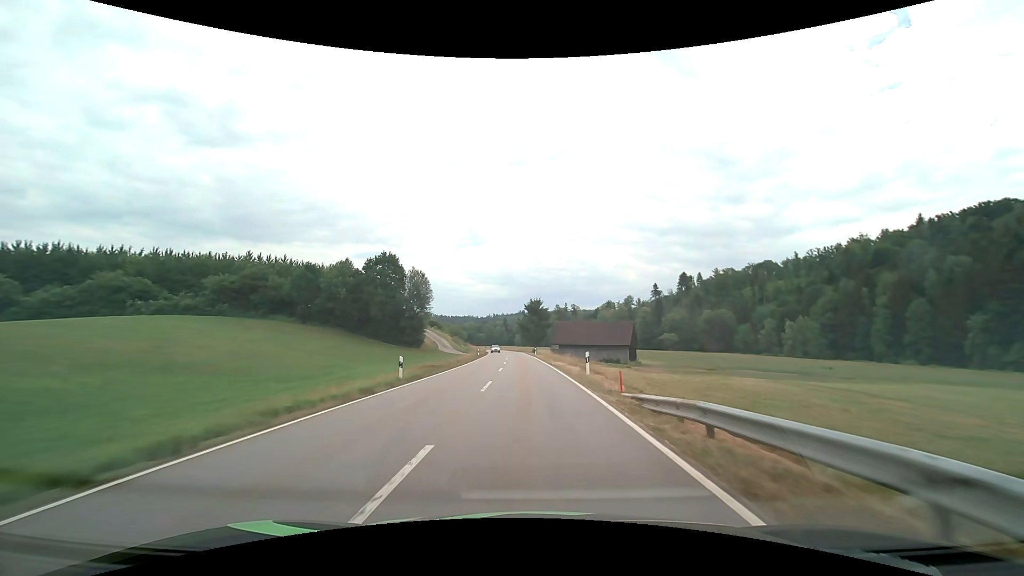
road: tertiary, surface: asphalt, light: Day
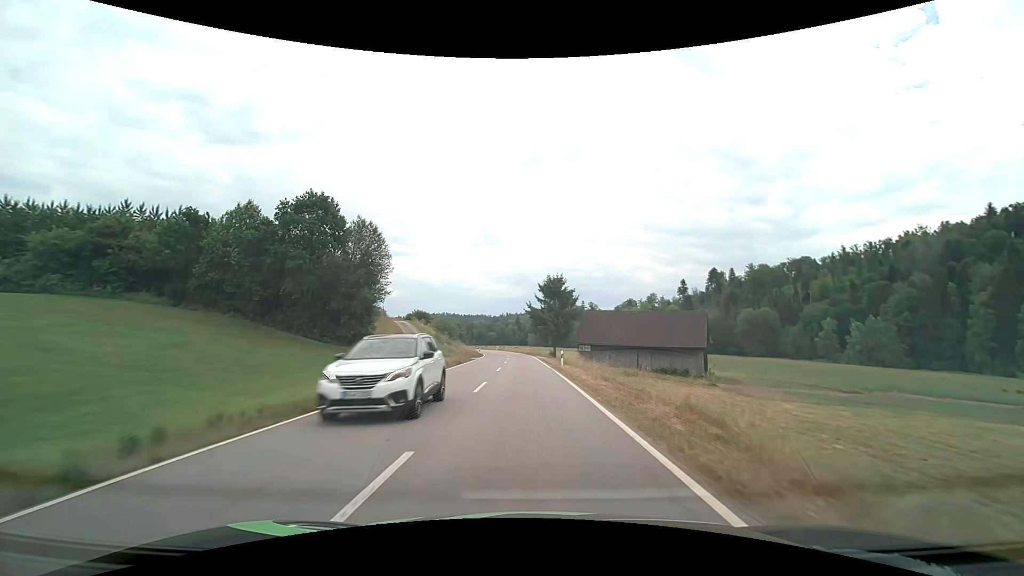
(-0.5, +36.8) m; -2°
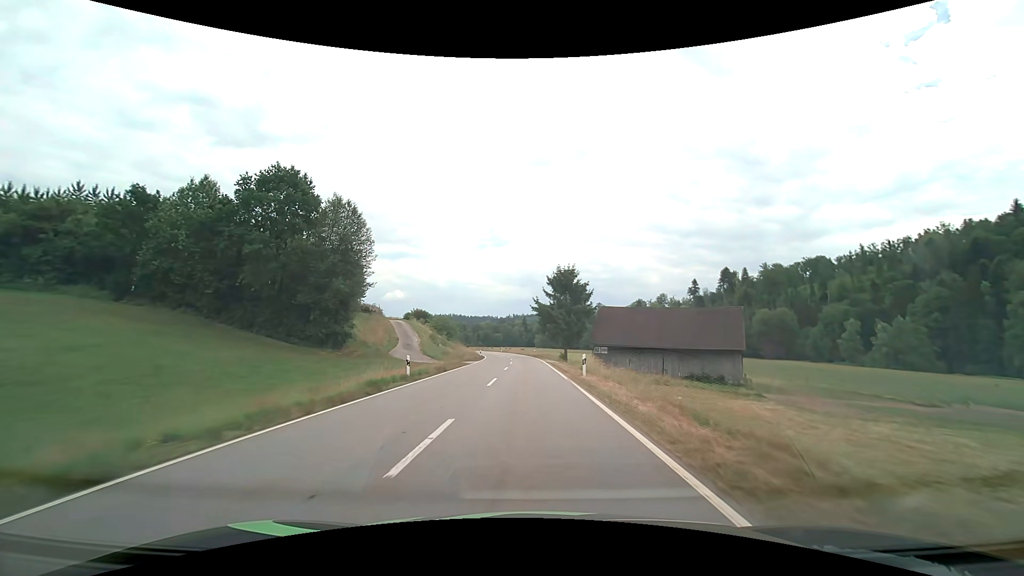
(-0.1, +9.3) m; -1°
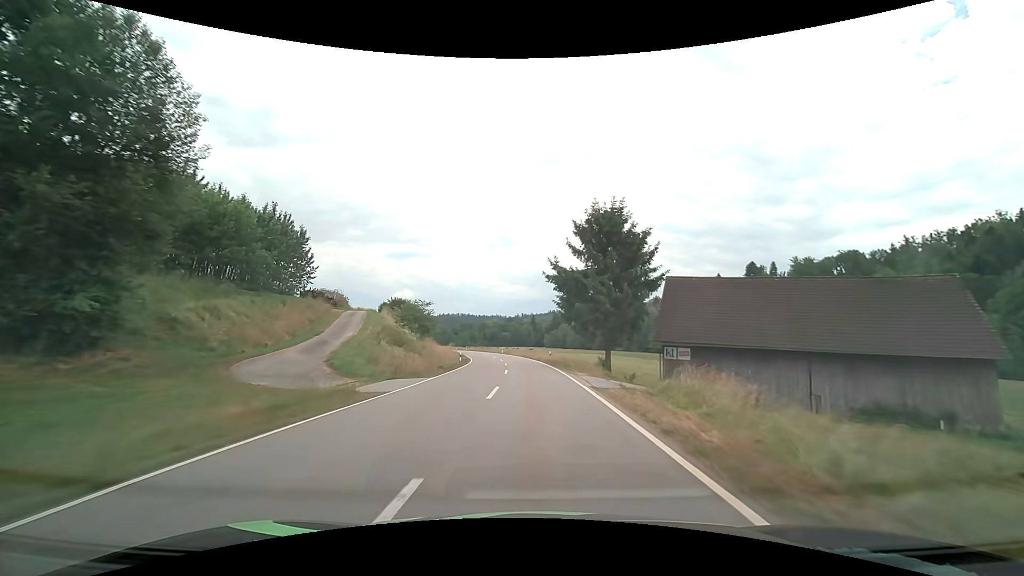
(-0.3, +28.5) m; -1°
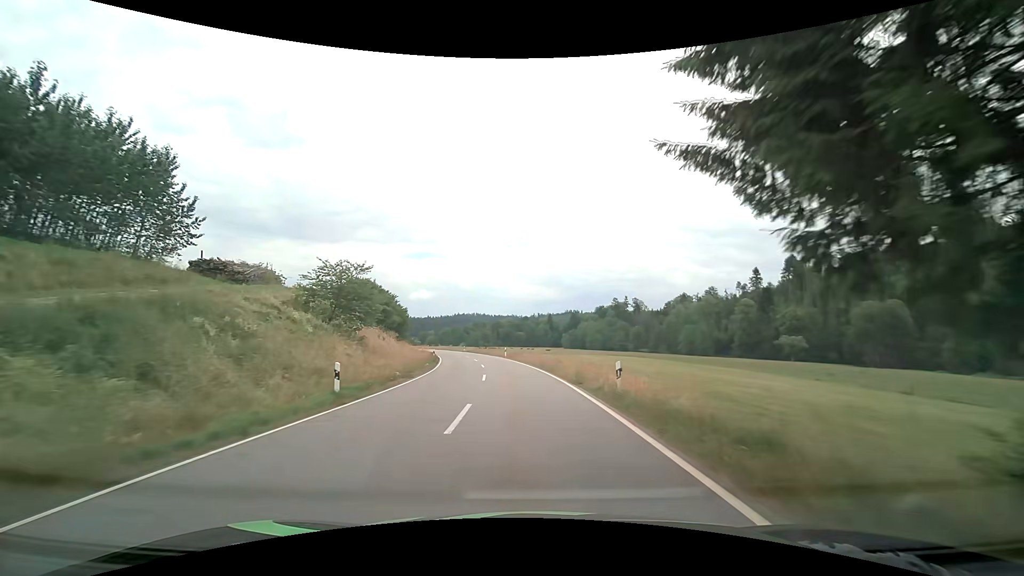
(-0.3, +29.7) m; -2°
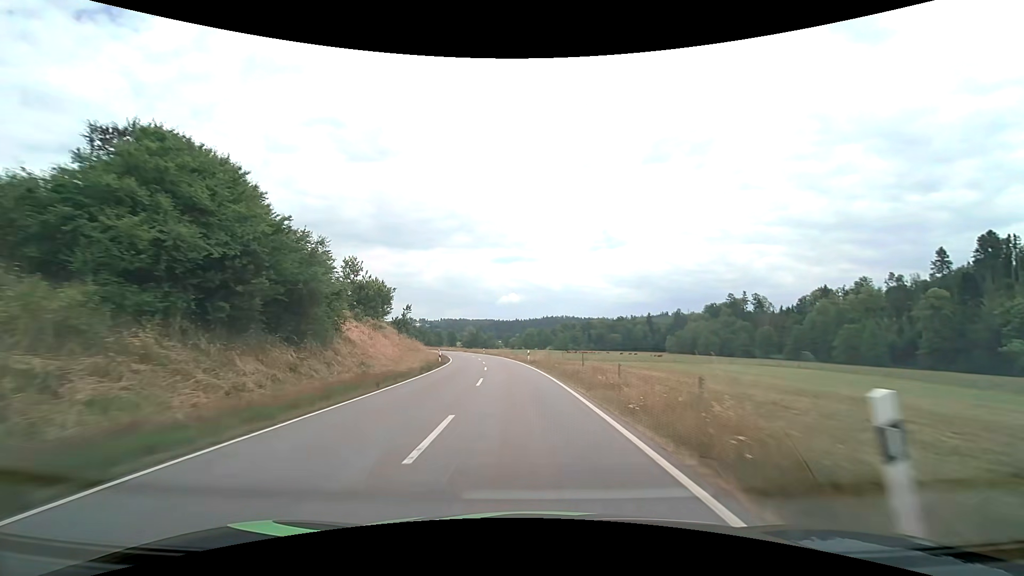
(-4.2, +51.0) m; -10°
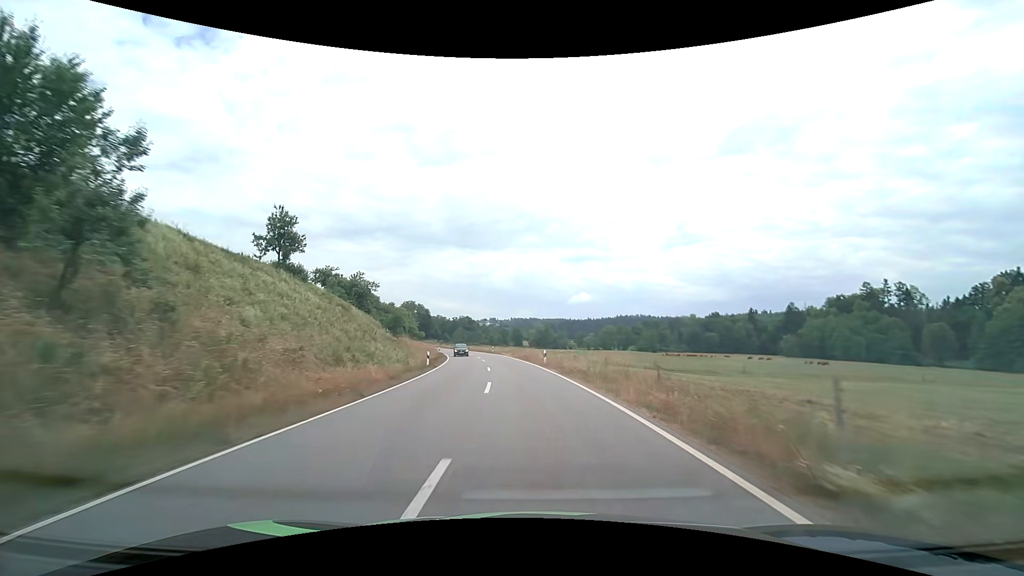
(-4.1, +52.4) m; -8°
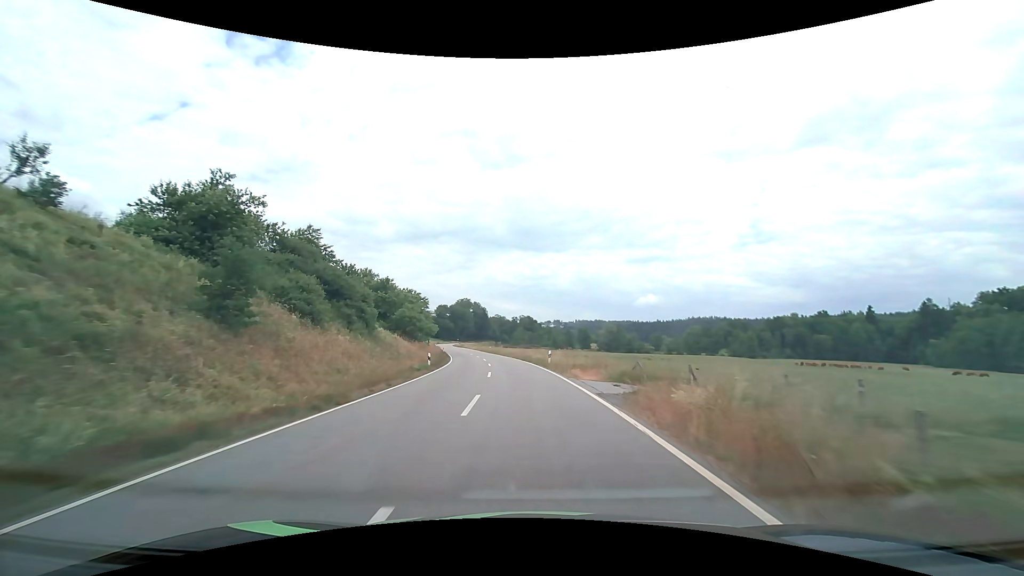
(-2.5, +40.8) m; -8°
(0, +10) (0, +20) (-1, +30) (-2, +40) (-3, +50) (-5, +60) (-7, +70) (-8, +79) (-10, +89) (-13, +99) m
